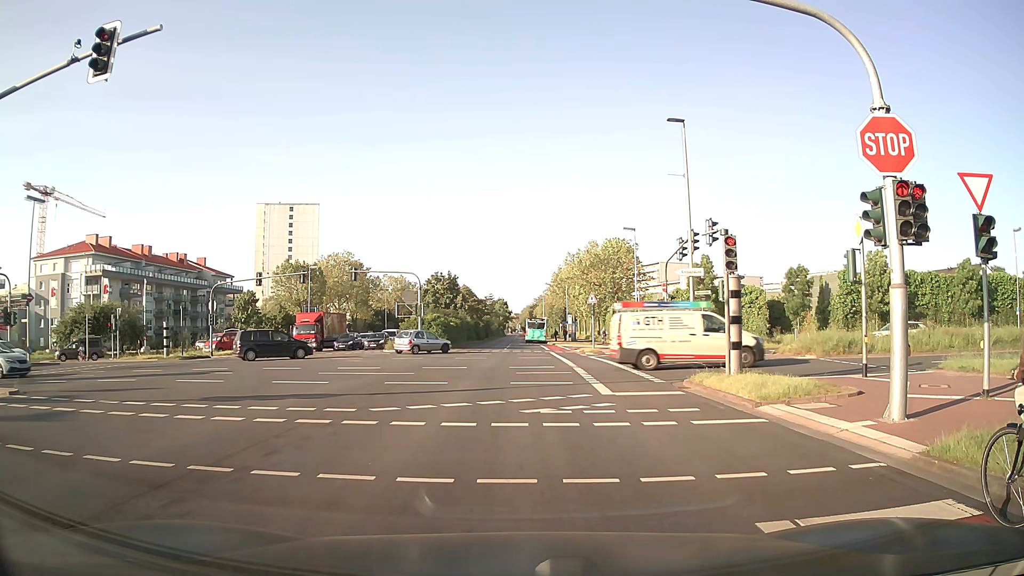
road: secondary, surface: asphalt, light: Day
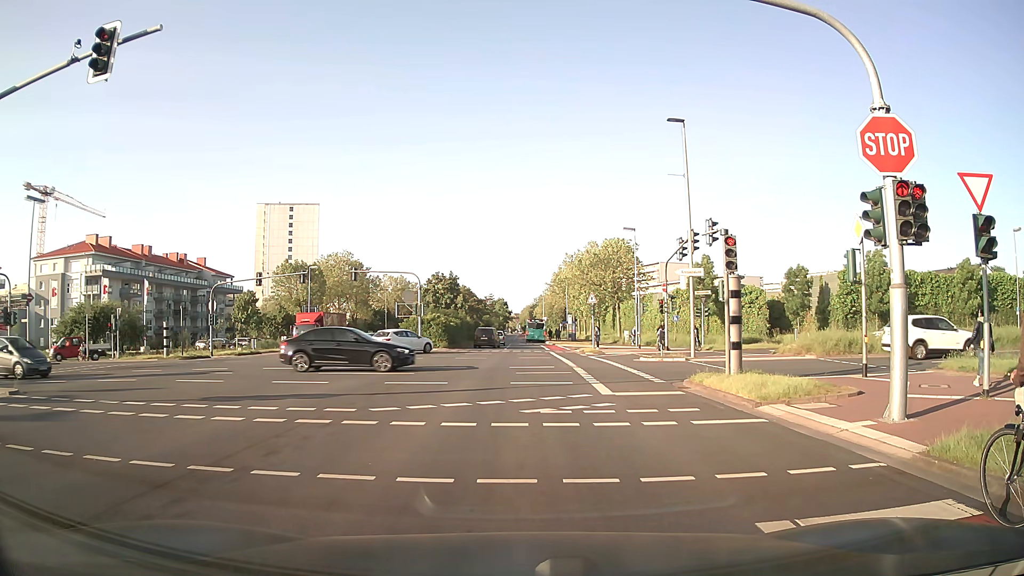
(0.0, 0.0) m; 0°
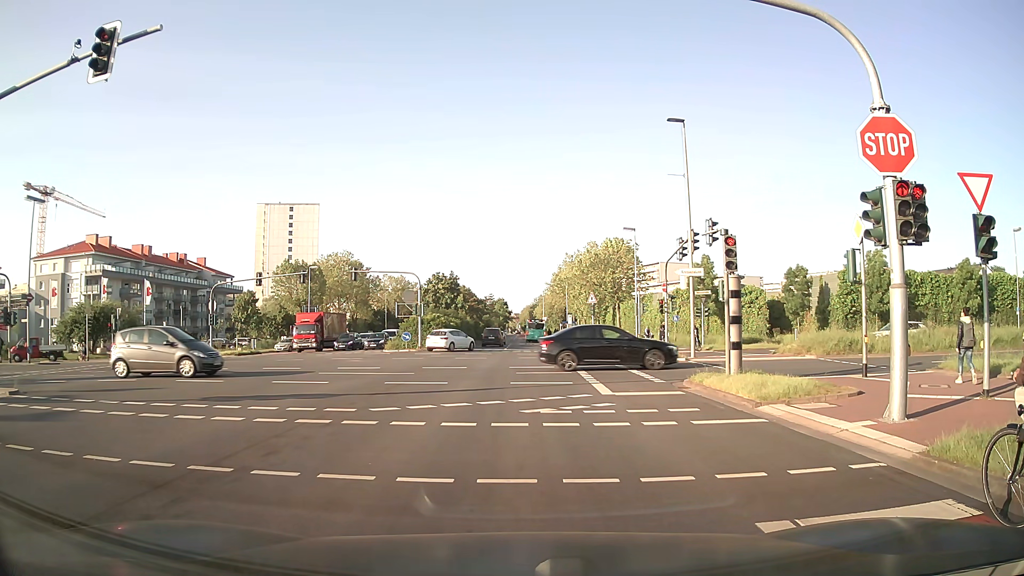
(0.0, 0.0) m; 0°
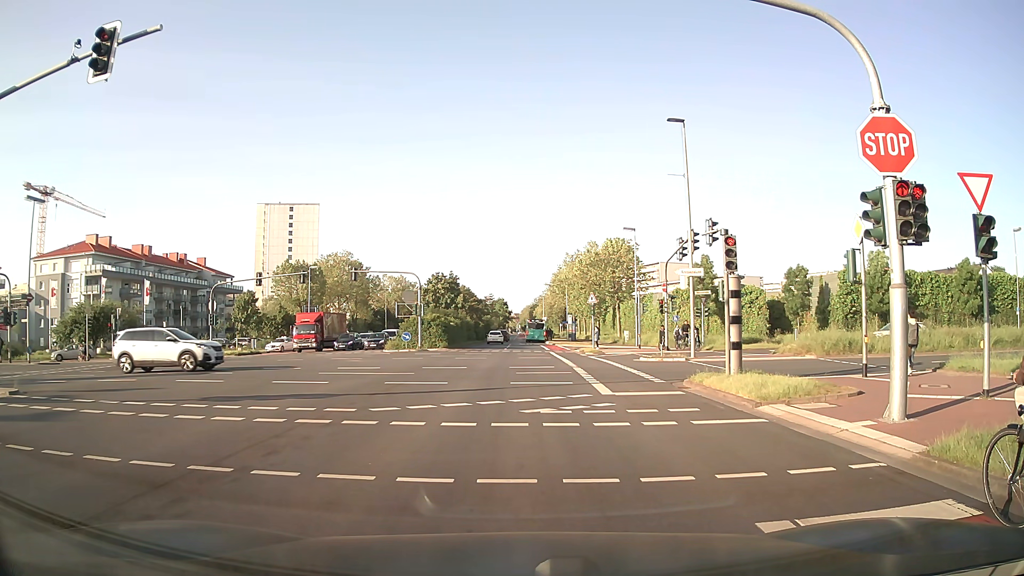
(0.0, 0.0) m; 0°
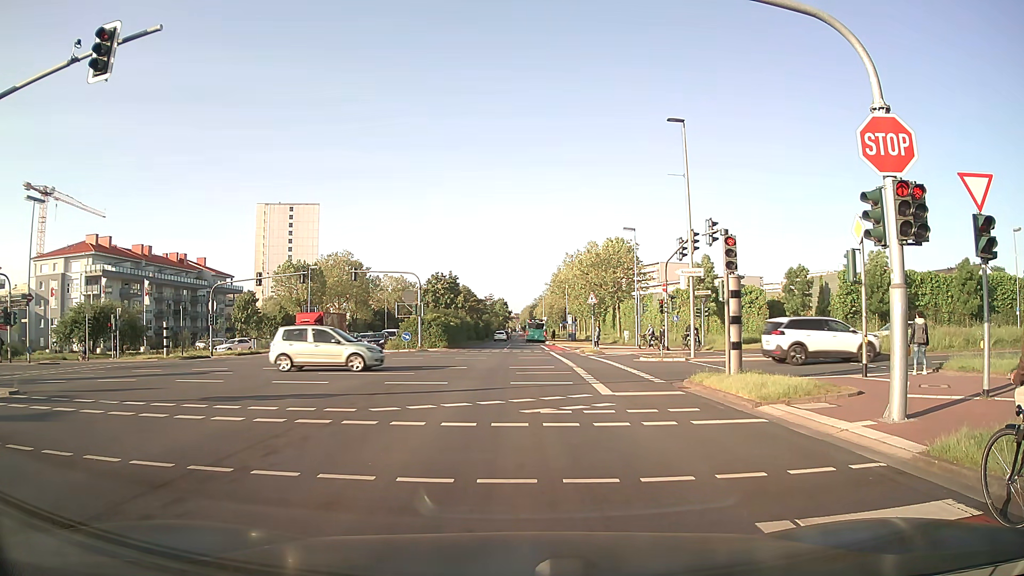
(0.0, 0.0) m; 0°
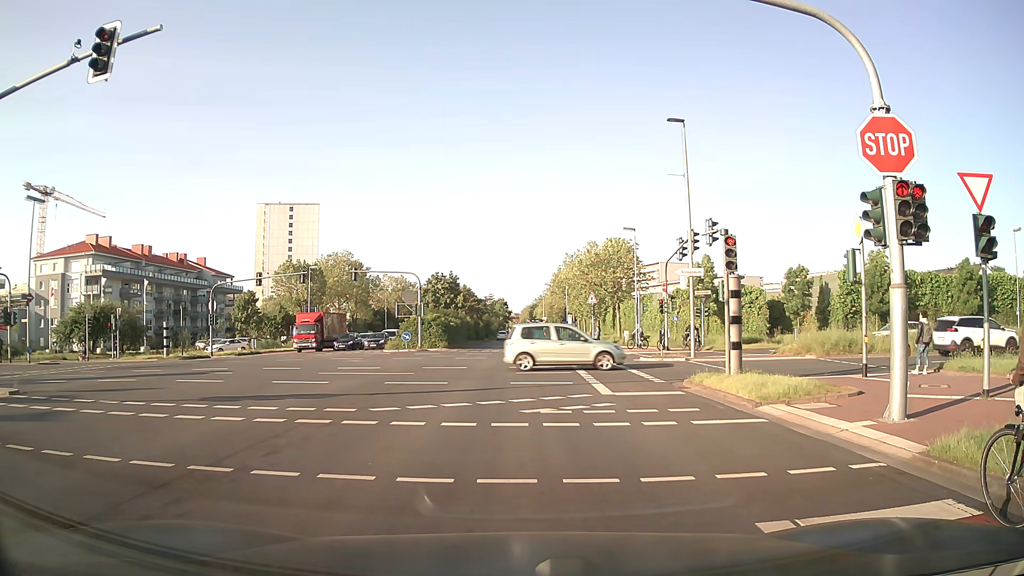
(0.0, 0.0) m; 0°
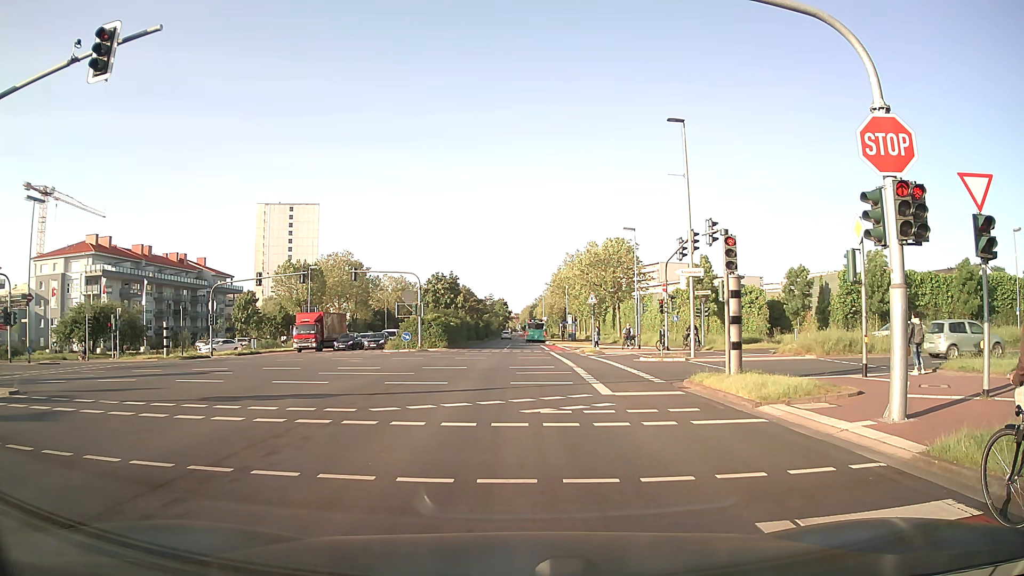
(0.0, 0.0) m; 0°
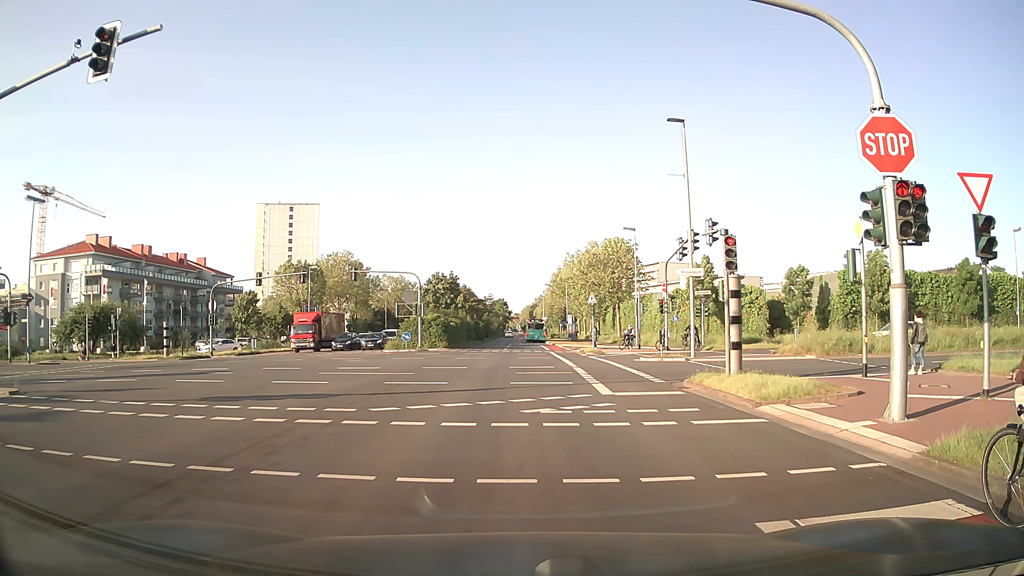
(0.0, 0.0) m; 0°
(0, +10) (0, +20) (0, +30) (+1, +40) (+1, +50) (+1, +60) (+1, +70) (+1, +80) (+1, +90) (+1, +100) m
